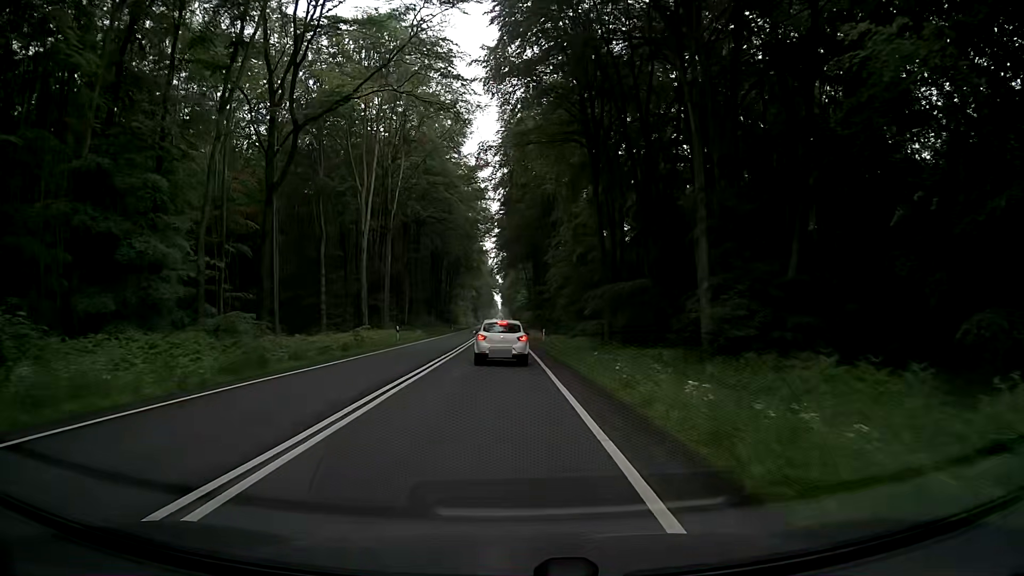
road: primary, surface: asphalt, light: Day
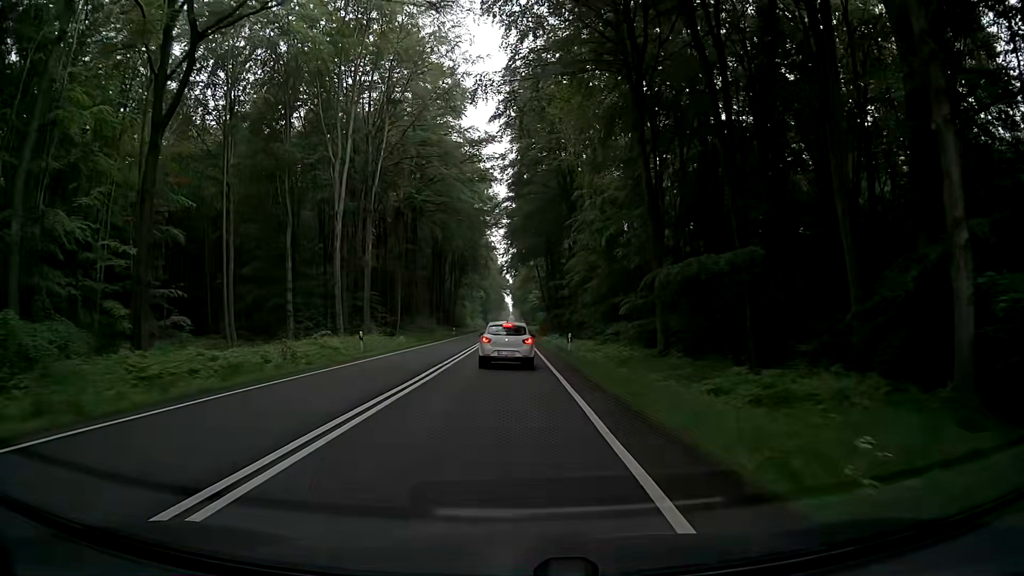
(-0.3, +13.8) m; -1°
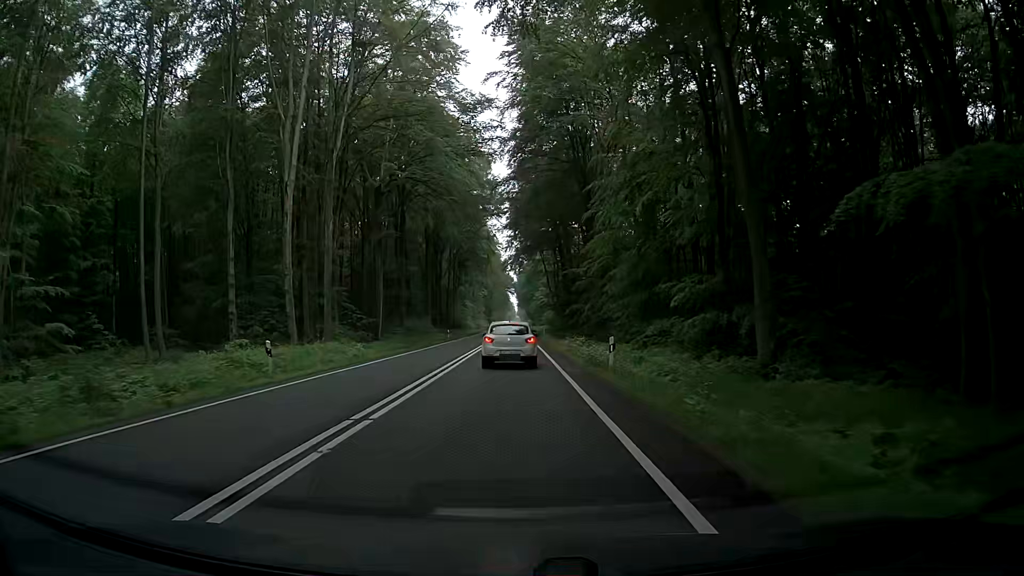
(0.0, +13.0) m; +1°
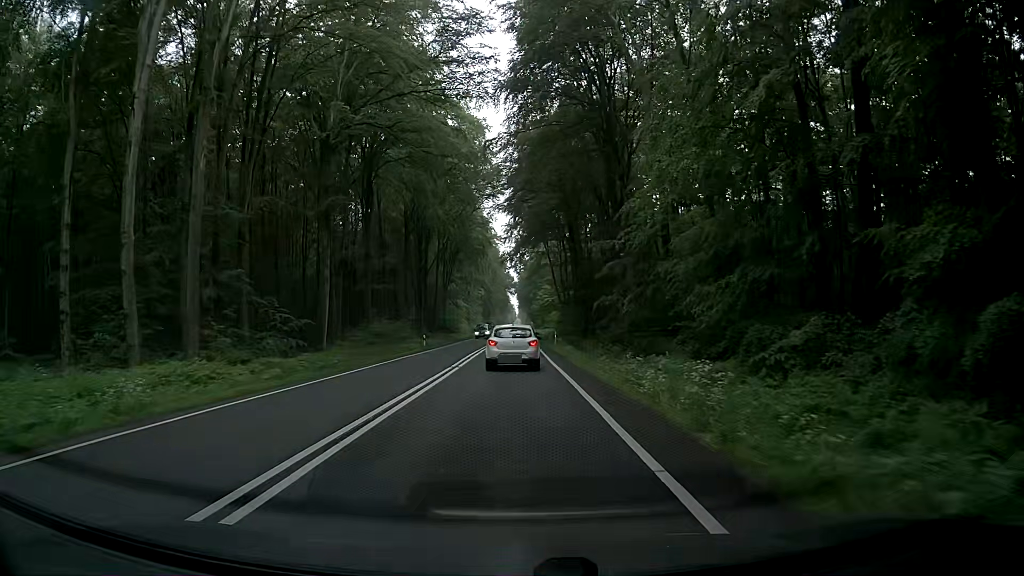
(-0.6, +18.6) m; -2°
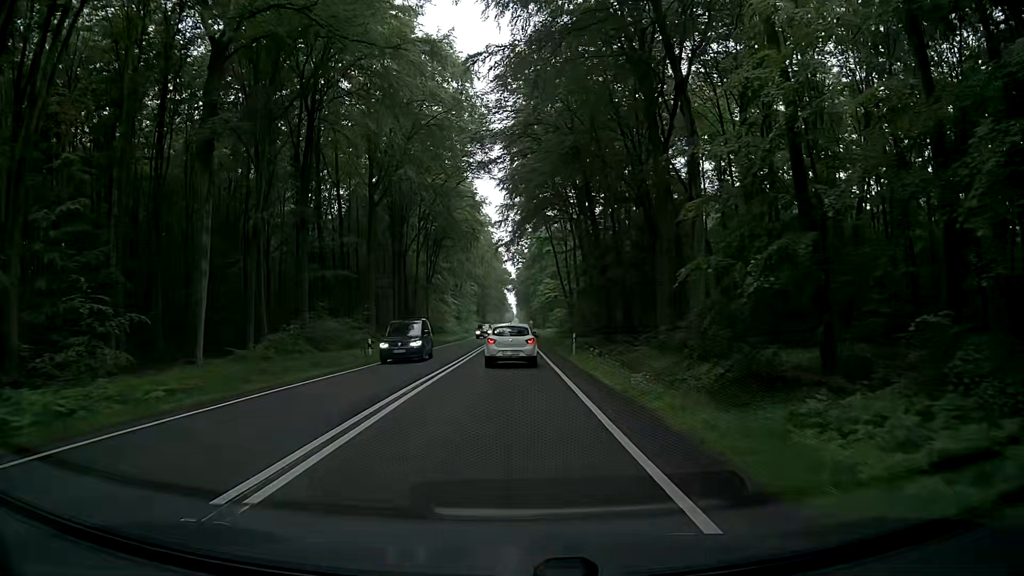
(+0.3, +18.4) m; 0°
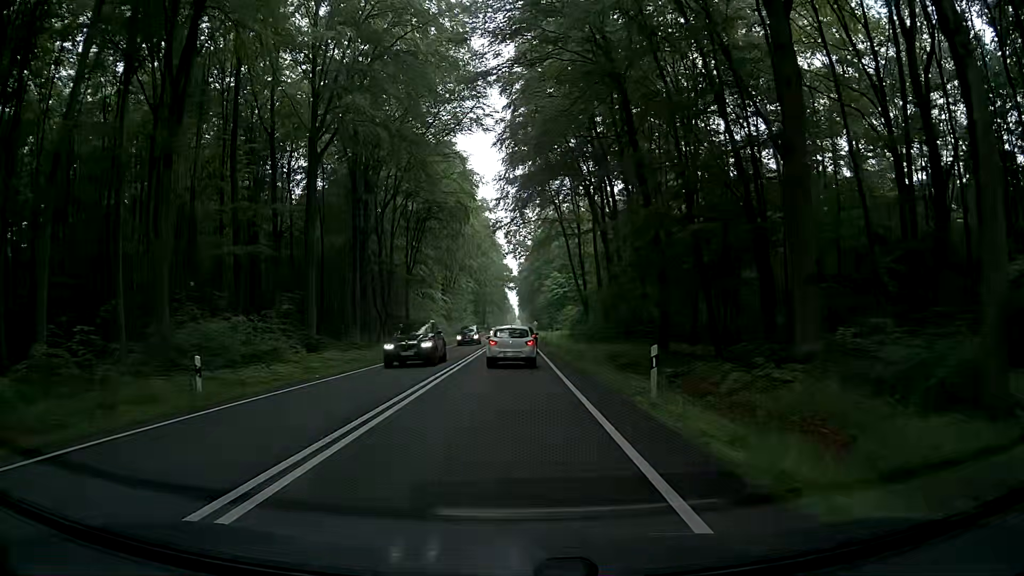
(+0.3, +18.7) m; +1°
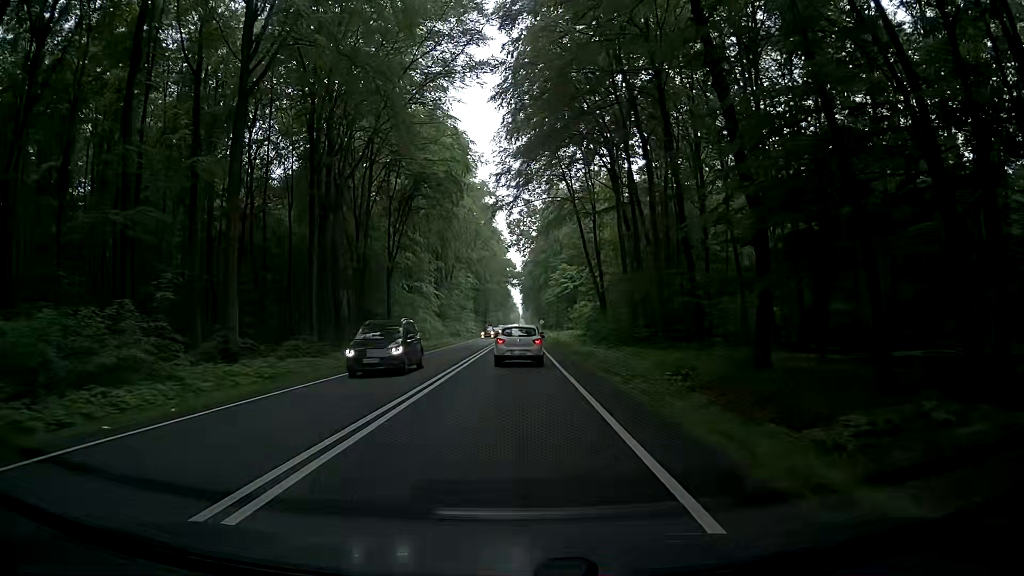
(-0.2, +12.7) m; -1°
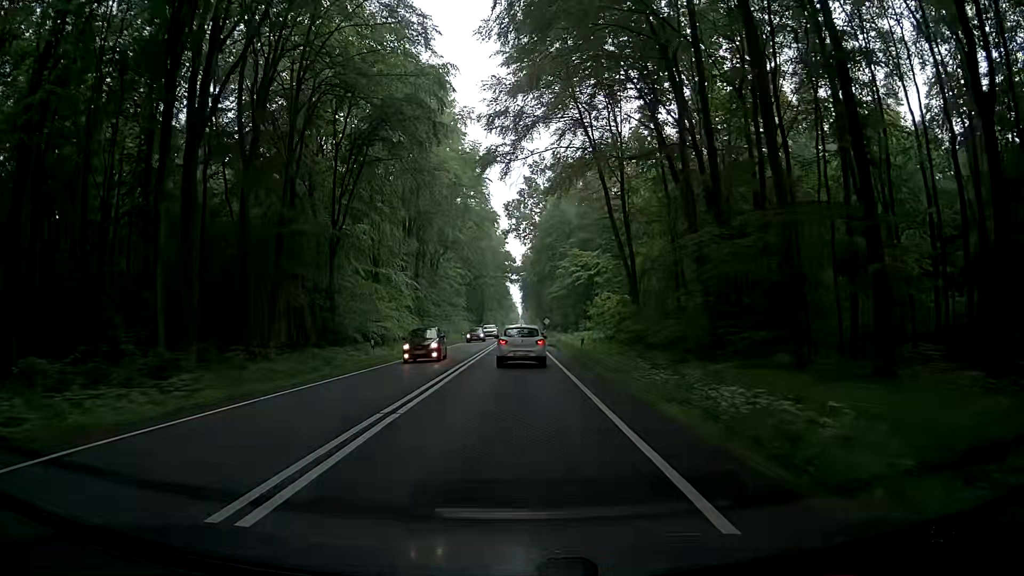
(+0.1, +19.3) m; +1°
(0, +10) (0, +20) (-1, +30) (-1, +40) (-1, +50) (-1, +60) (-1, +70) (-1, +80) (-1, +90) (-1, +100) m
